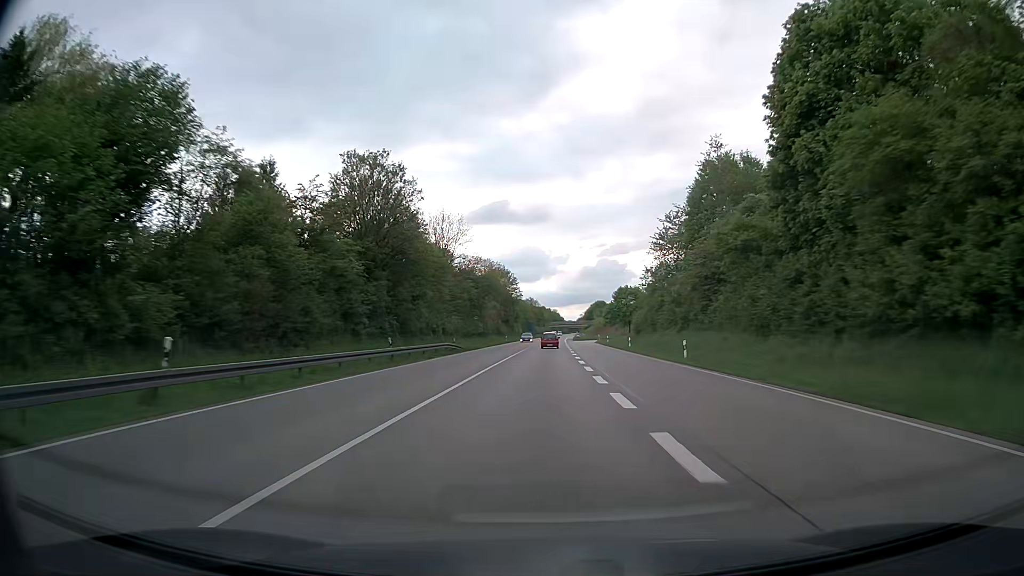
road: trunk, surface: asphalt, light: Day
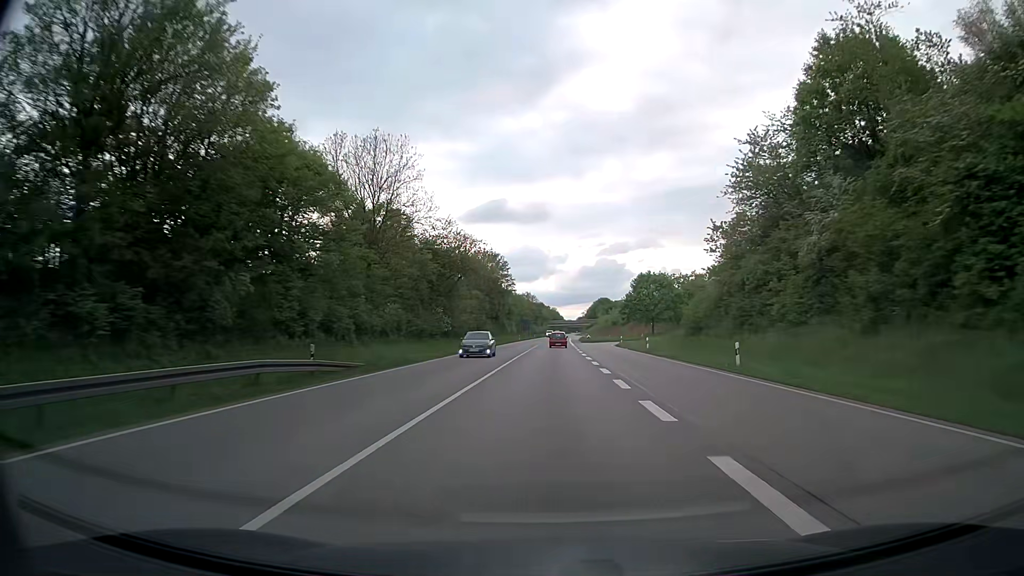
(0.0, +31.9) m; 0°
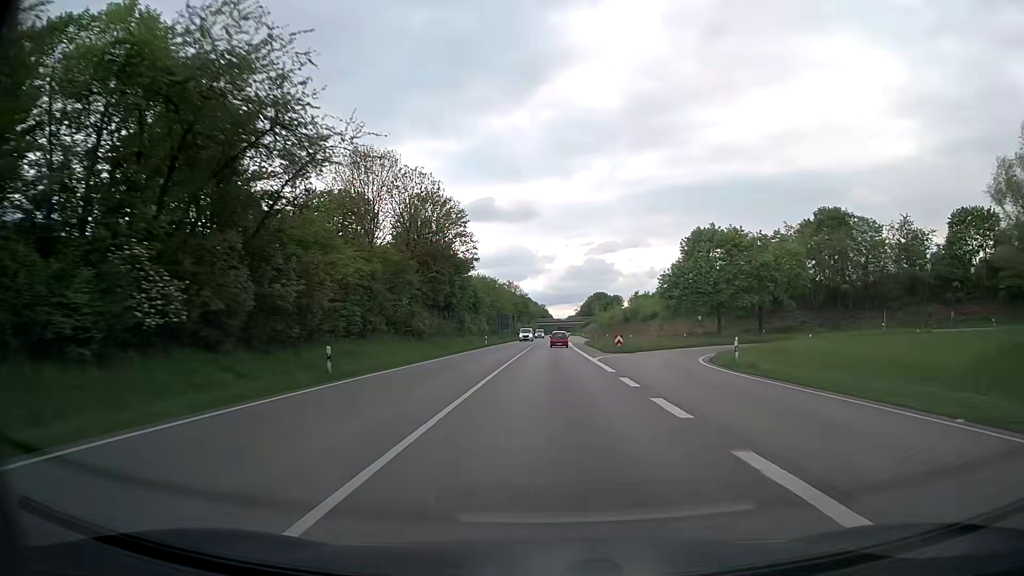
(+0.4, +47.8) m; +1°
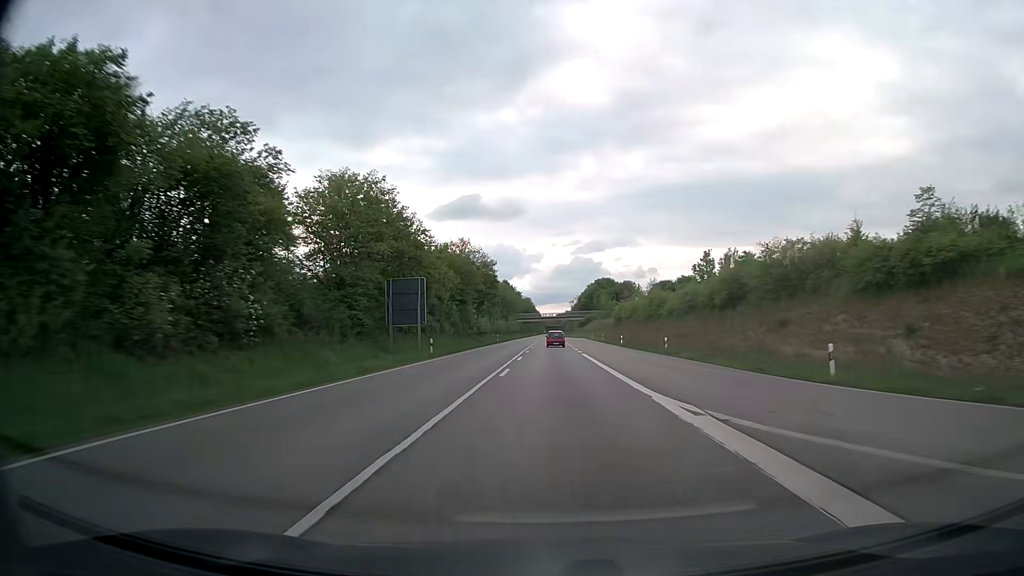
(+1.0, +79.3) m; +1°
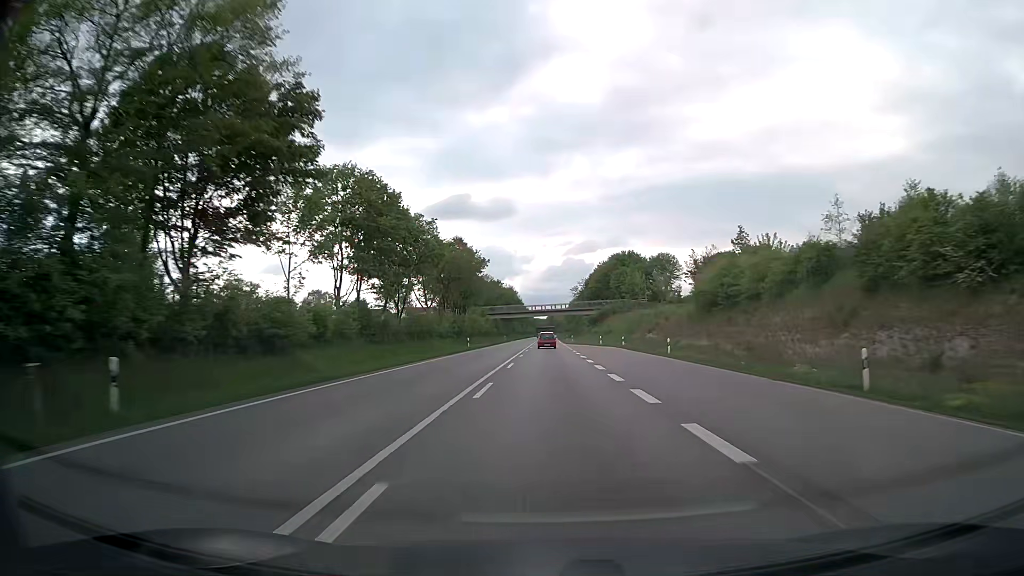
(+0.5, +78.5) m; +1°
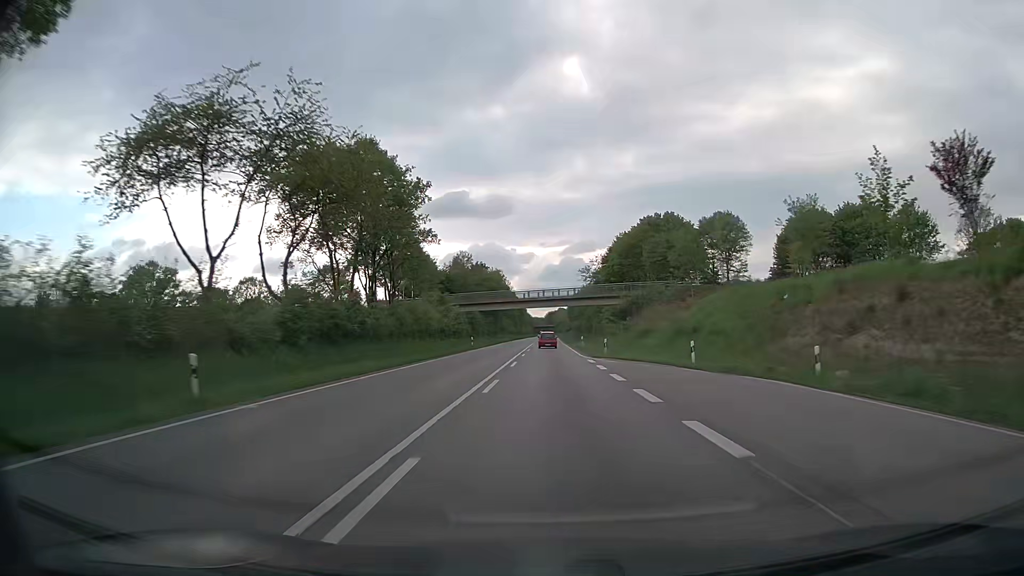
(+0.1, +46.8) m; 0°
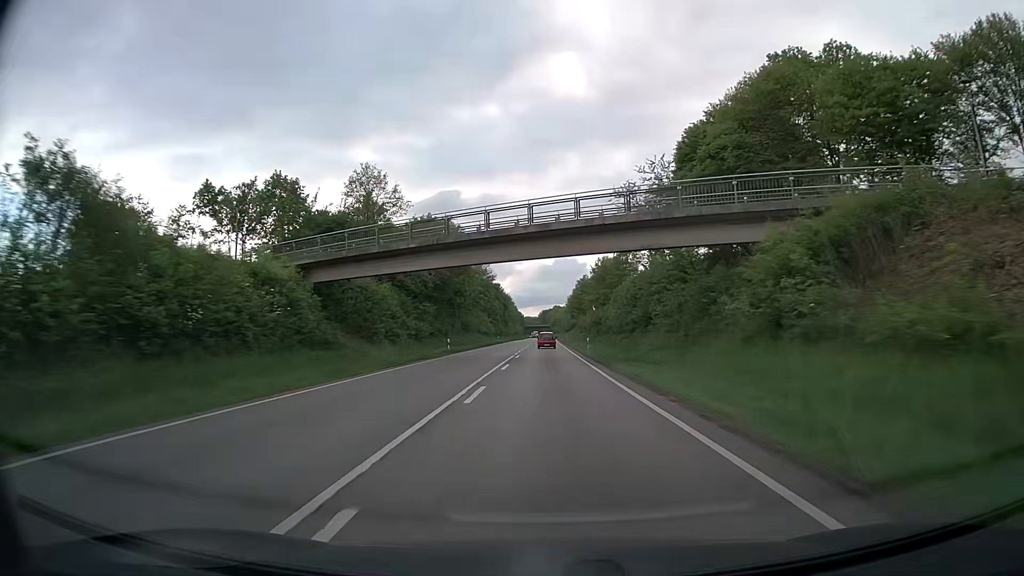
(+0.3, +62.2) m; +1°
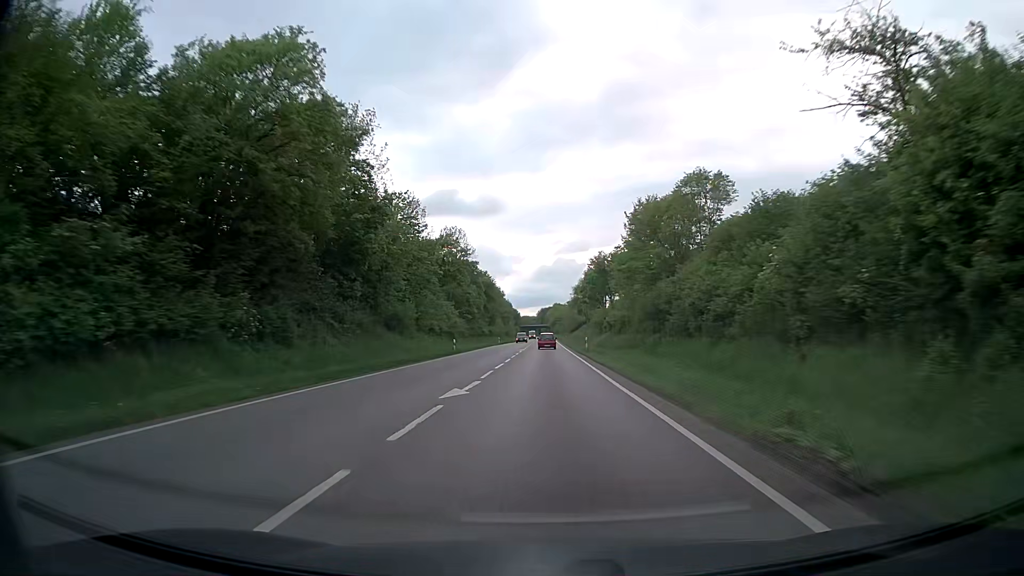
(+0.1, +46.7) m; 0°
(0, +10) (0, +20) (0, +30) (0, +40) (0, +50) (0, +60) (0, +70) (0, +80) (0, +90) (0, +100) m
